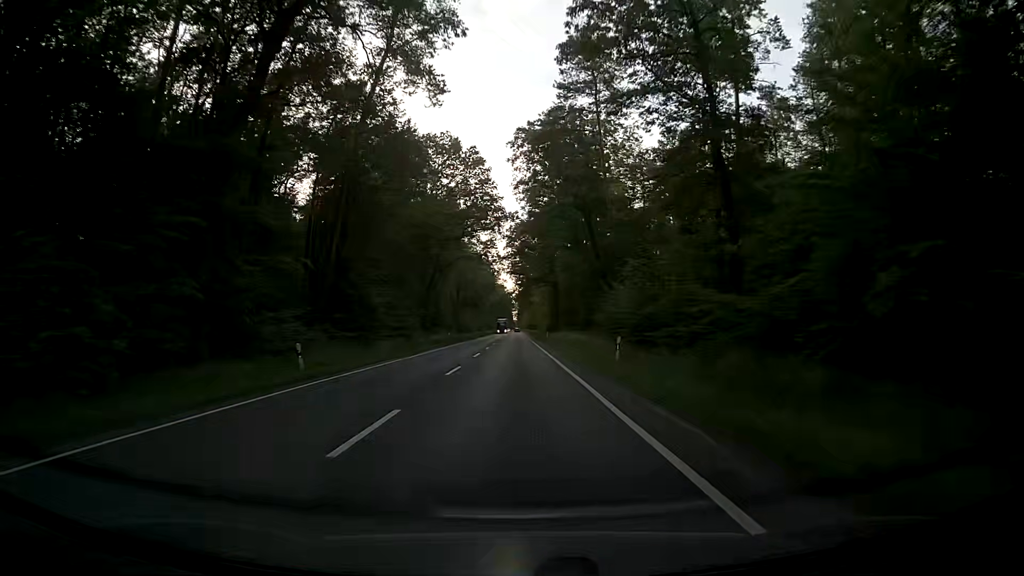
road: primary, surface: asphalt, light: Day
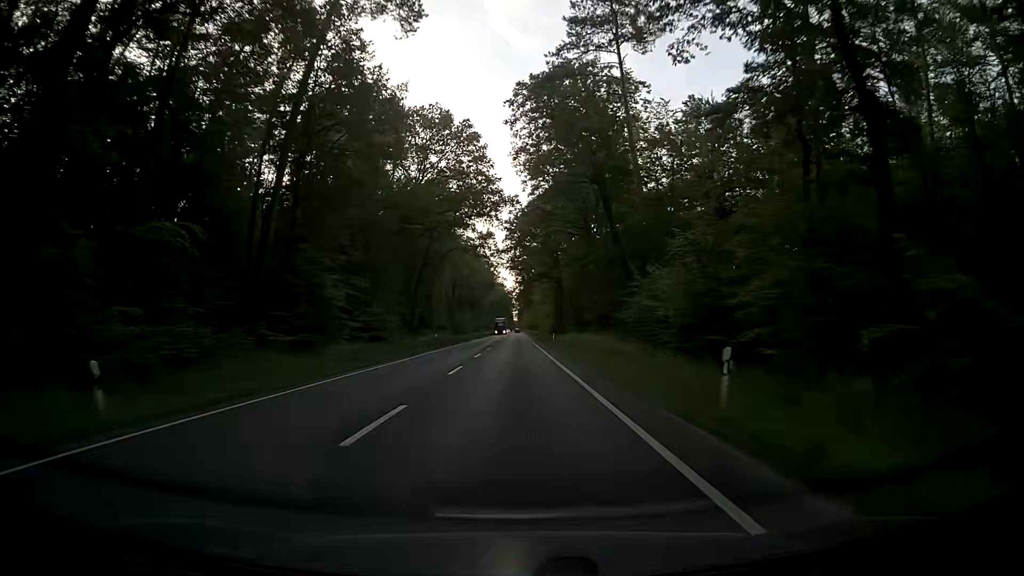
(+0.1, +11.4) m; +2°
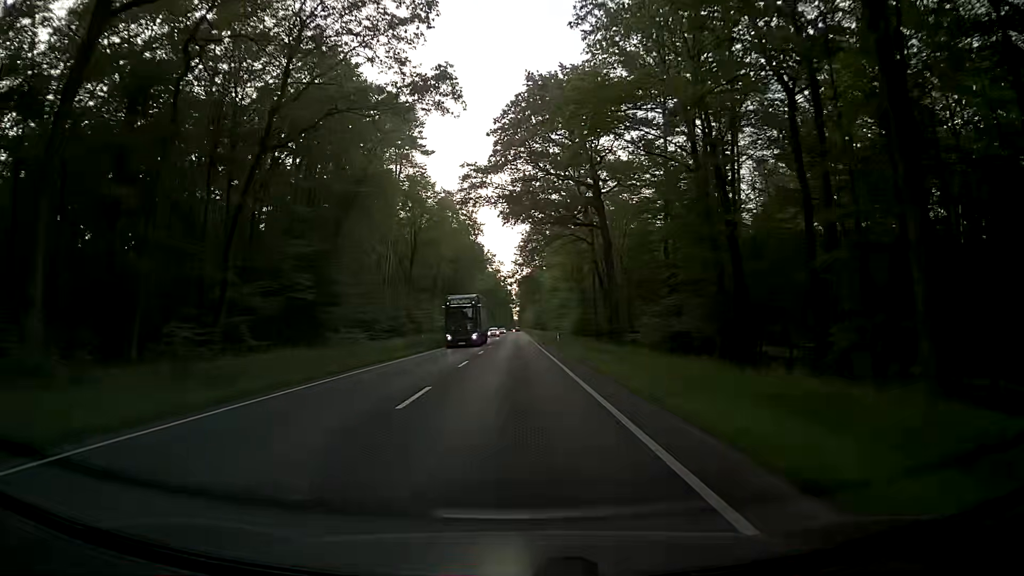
(-1.1, +56.6) m; -1°
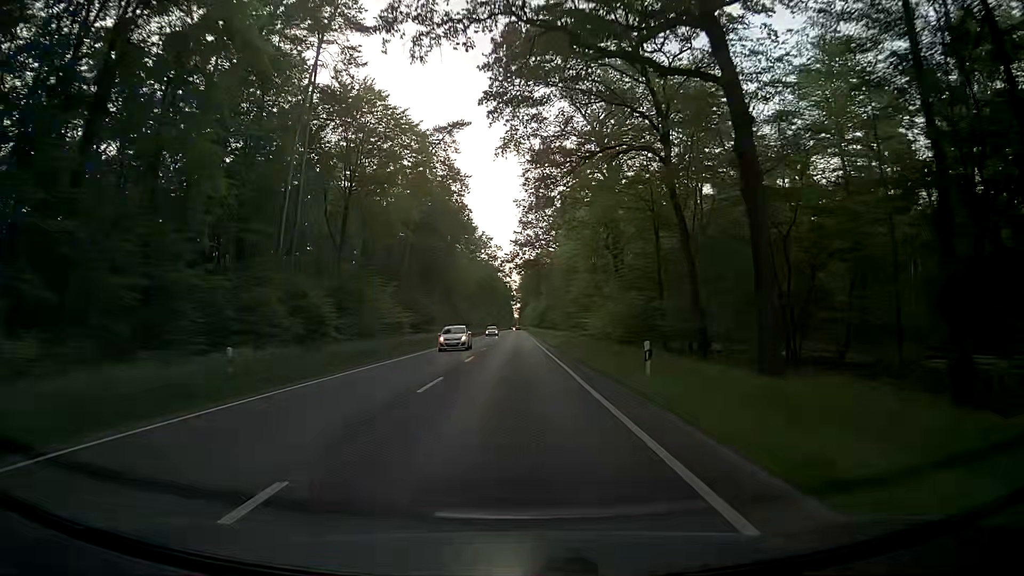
(+0.2, +33.9) m; 0°
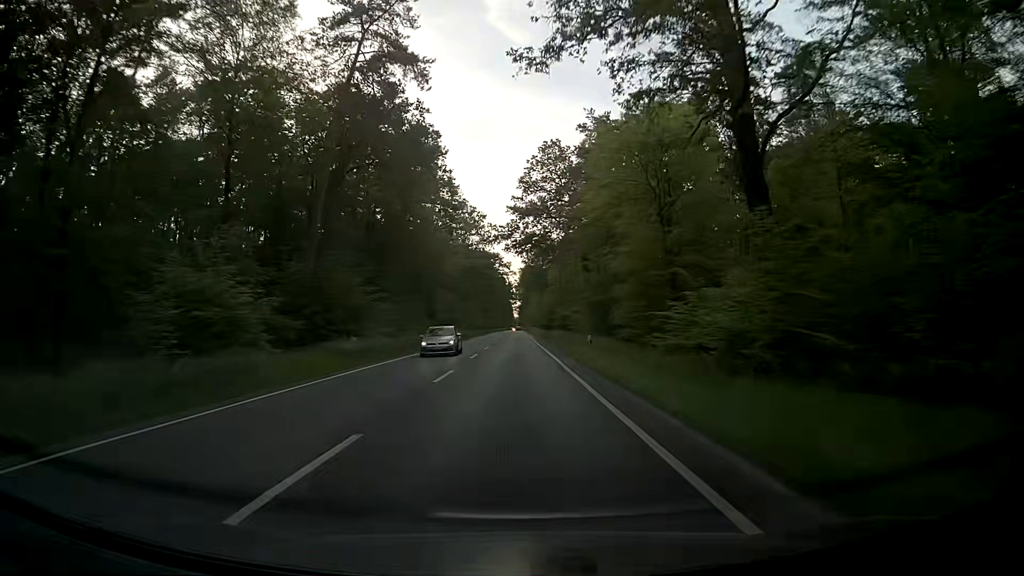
(0.0, +33.8) m; 0°
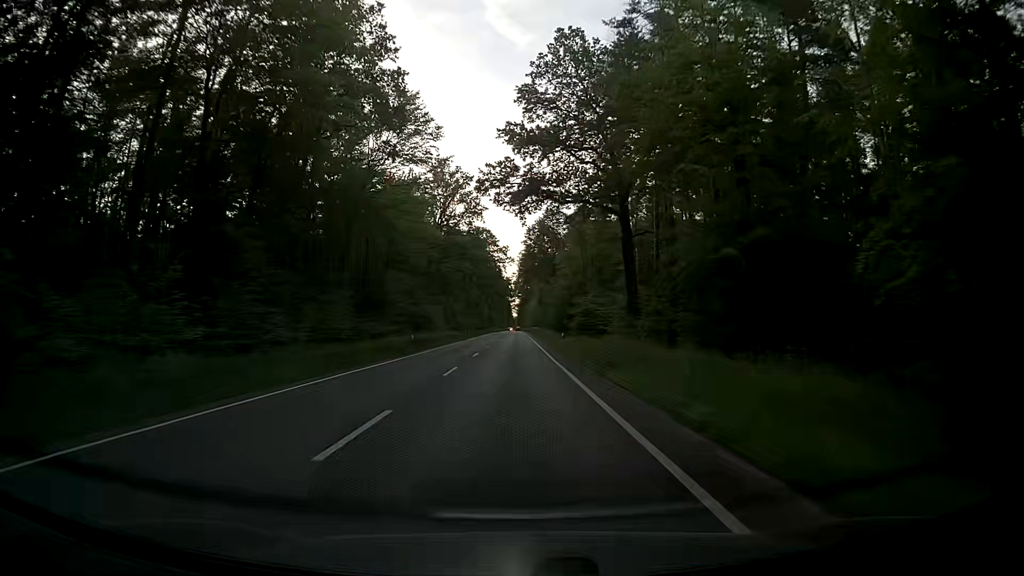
(+0.2, +33.8) m; +1°
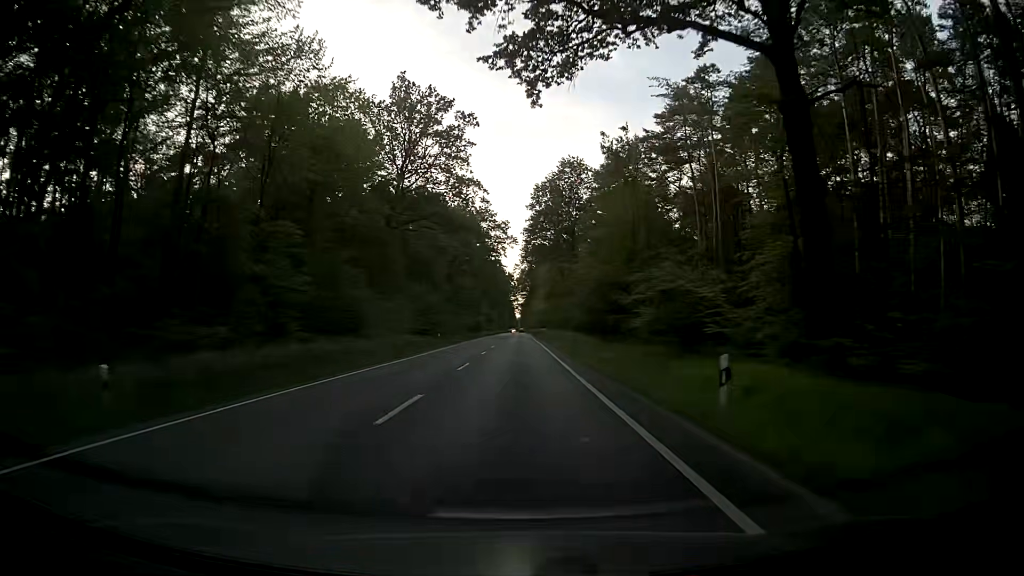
(-0.3, +33.8) m; -1°
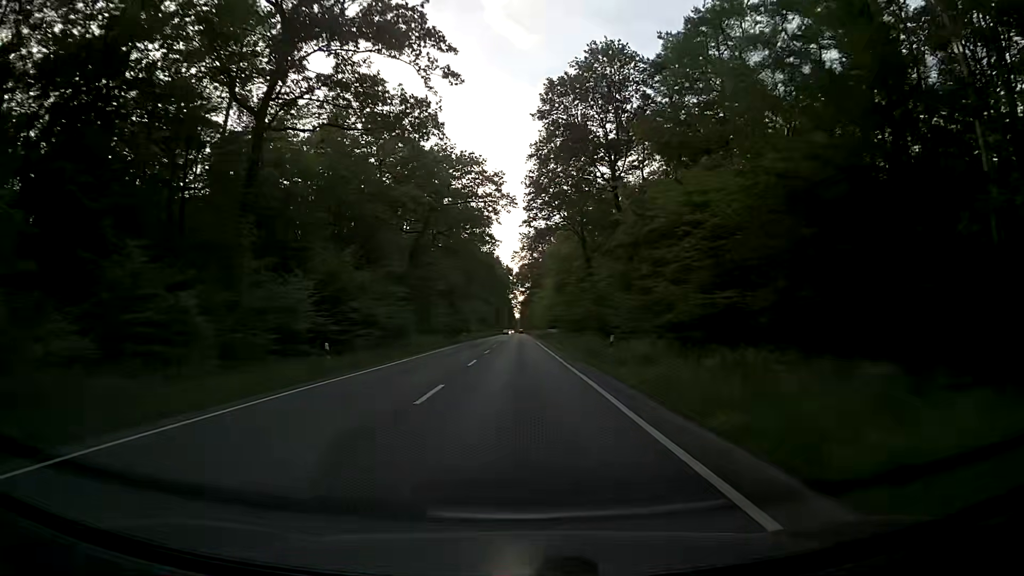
(0.0, +33.8) m; 0°
(0, +10) (0, +20) (0, +30) (0, +40) (0, +50) (0, +60) (0, +70) (0, +80) (0, +90) (0, +100) m
